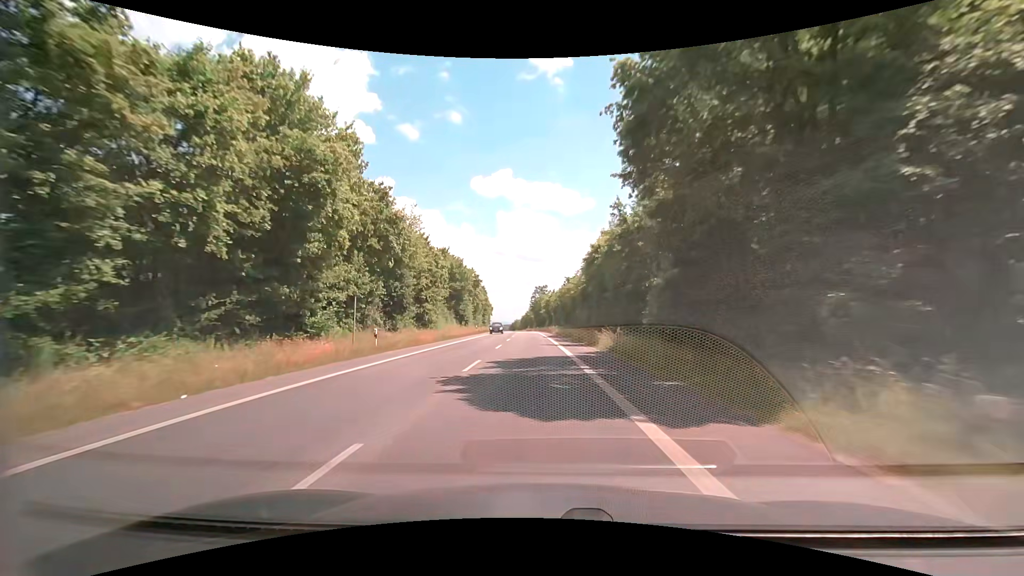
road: secondary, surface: asphalt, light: Day
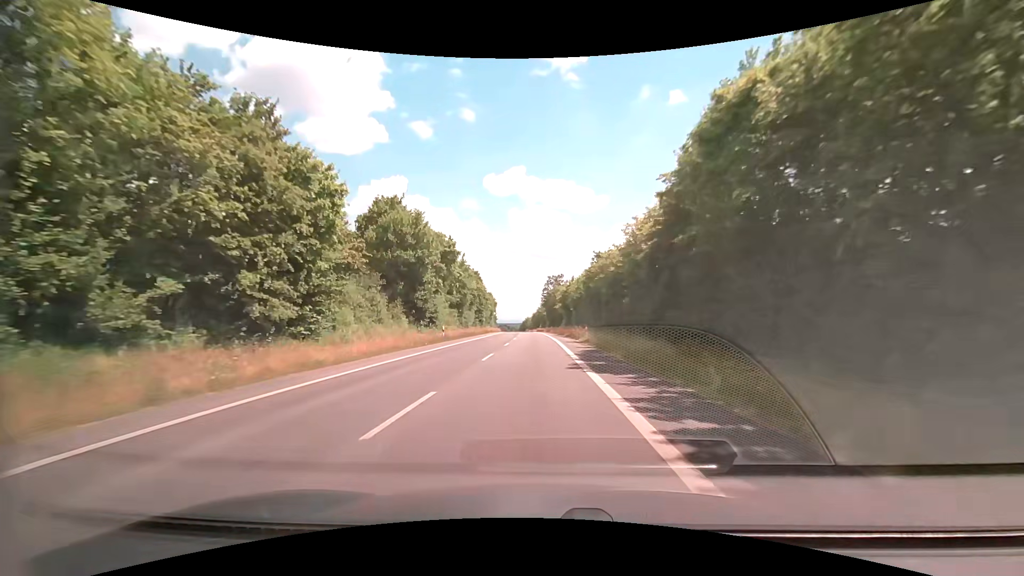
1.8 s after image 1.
(-0.4, +32.1) m; -1°
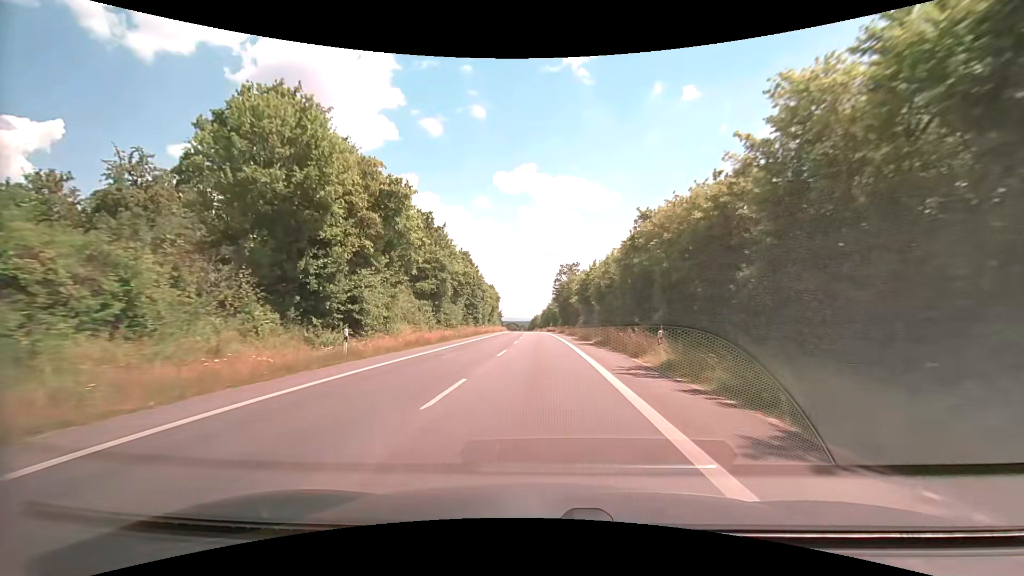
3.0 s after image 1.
(-0.3, +22.2) m; -1°
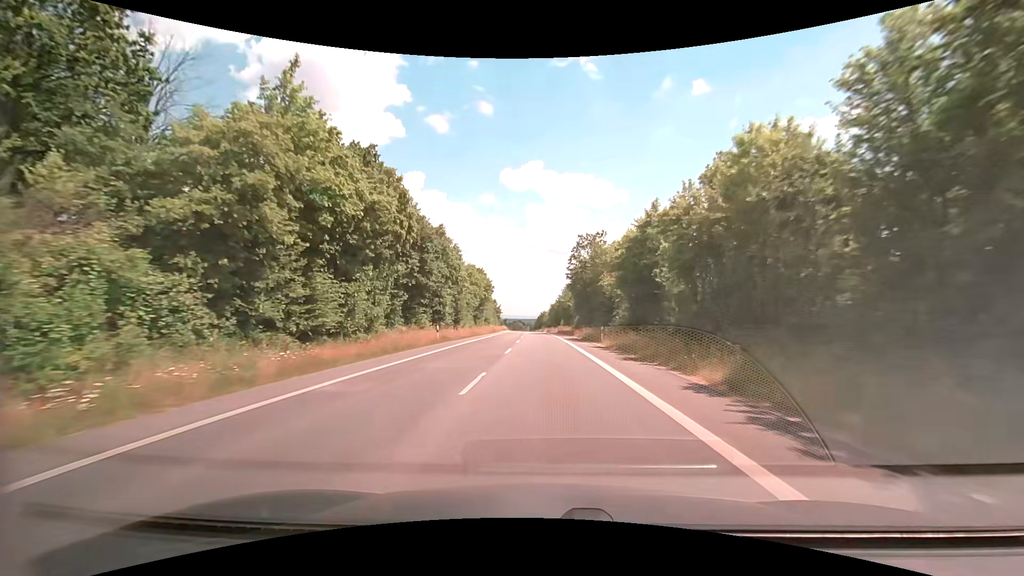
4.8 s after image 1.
(-0.3, +34.6) m; -1°
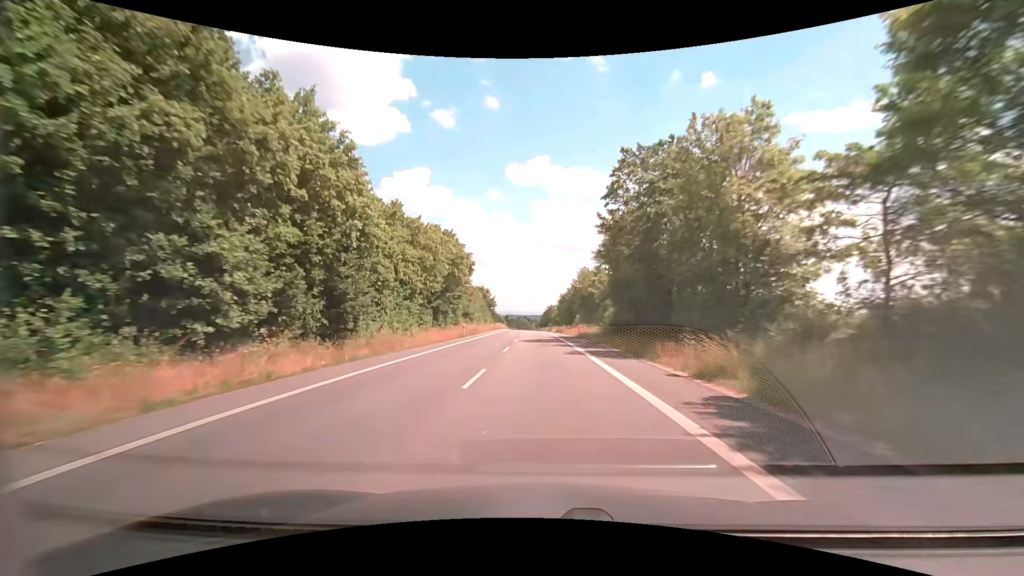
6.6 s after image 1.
(-0.2, +35.3) m; -1°
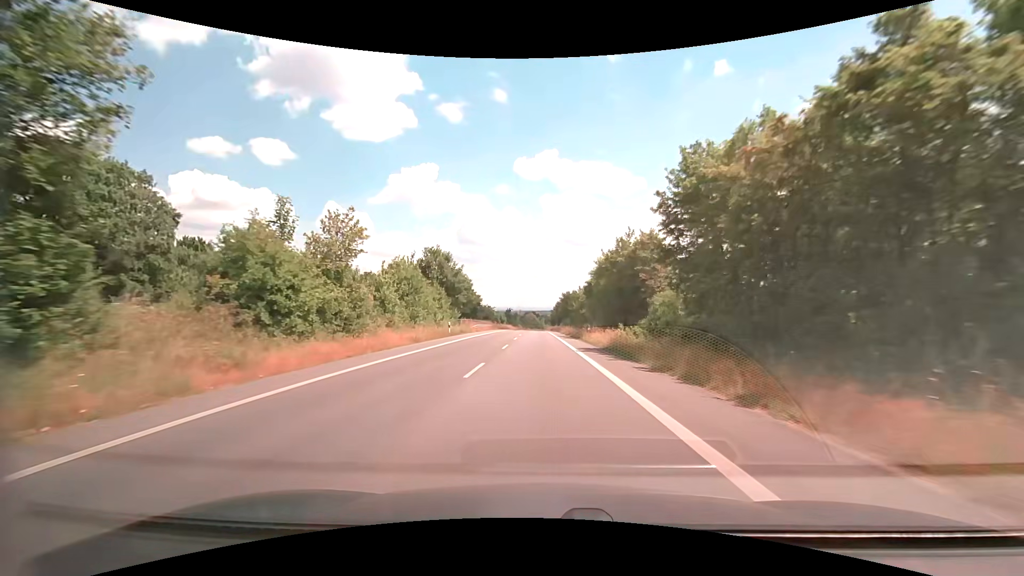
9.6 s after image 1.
(-0.8, +58.4) m; -1°
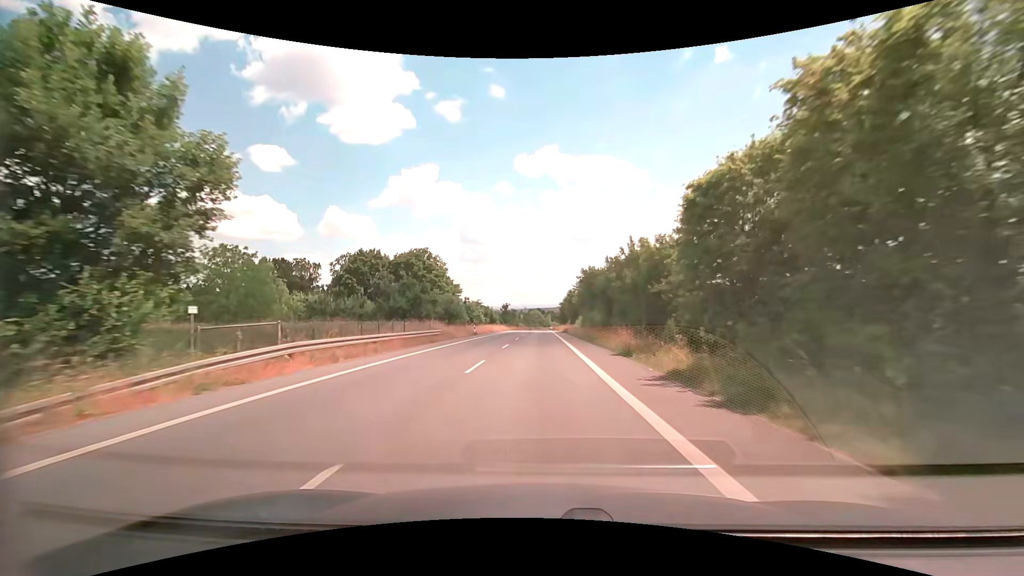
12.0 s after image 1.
(-0.2, +46.6) m; -1°
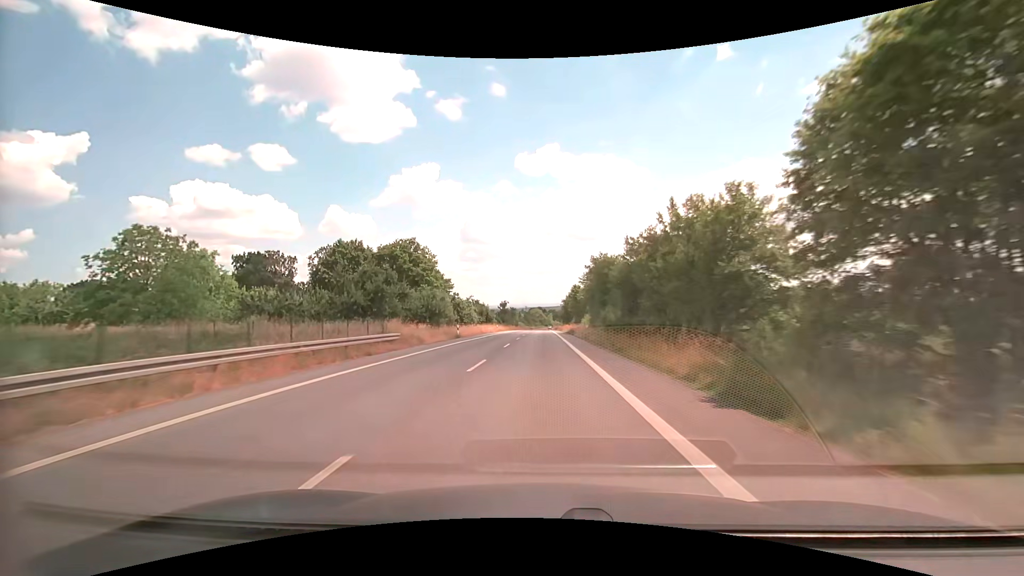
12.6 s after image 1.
(0.0, +11.7) m; 0°
(0, +10) (0, +20) (0, +30) (0, +40) (0, +50) (0, +60) (0, +70) (0, +80) (0, +90) (0, +100) m
